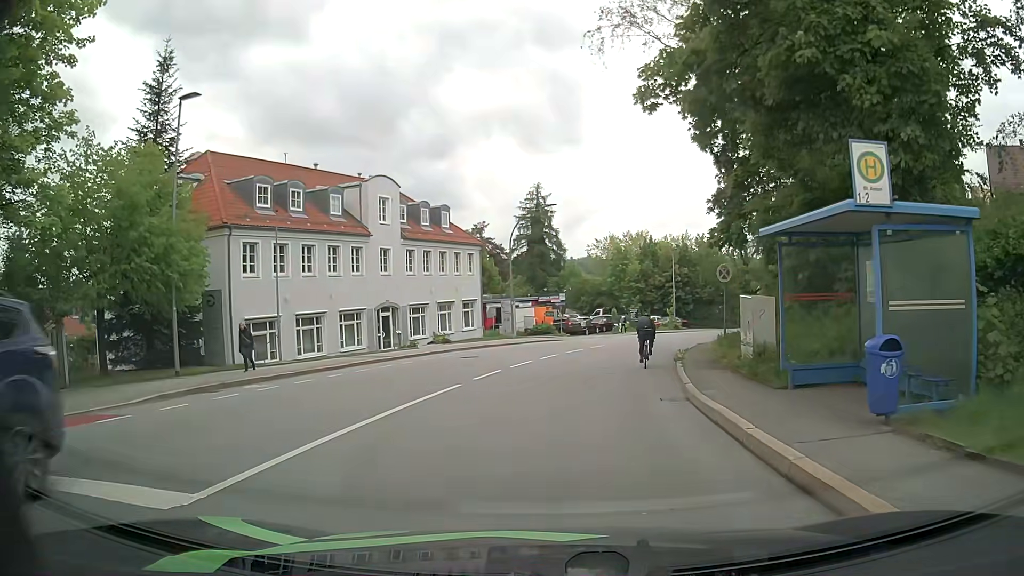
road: tertiary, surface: asphalt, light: Day
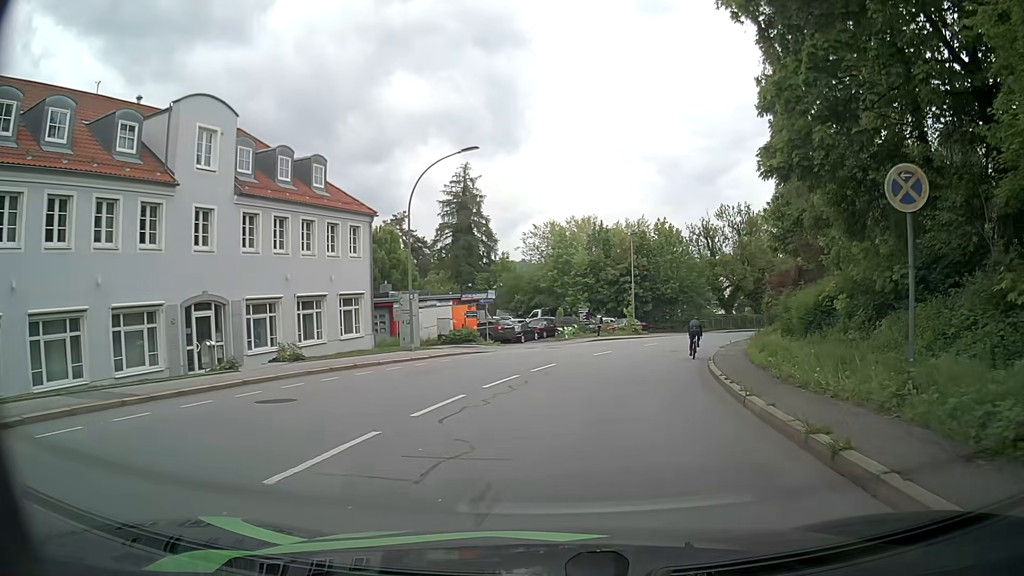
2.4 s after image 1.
(+0.5, +15.2) m; +5°
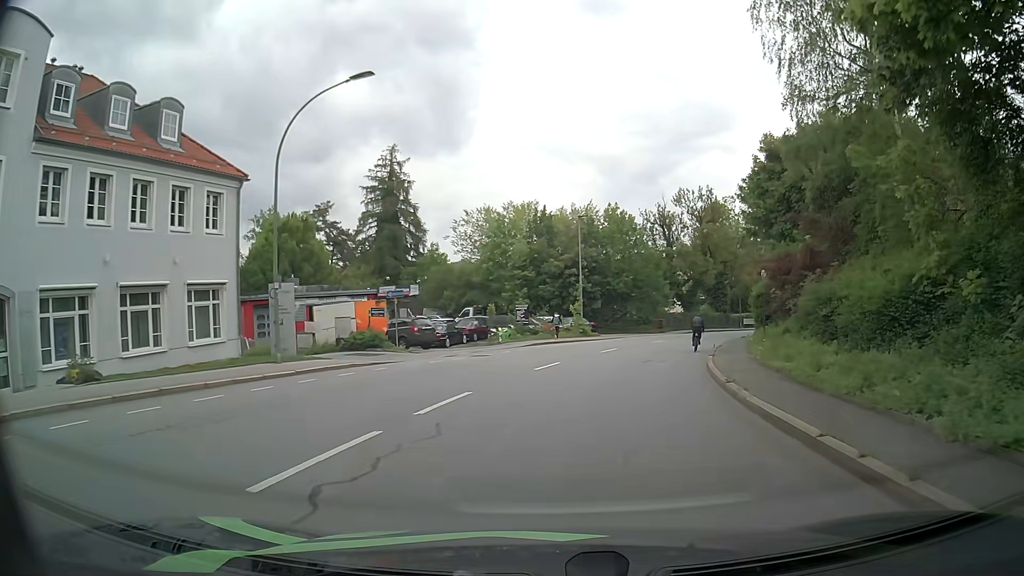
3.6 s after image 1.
(+0.3, +9.1) m; +5°
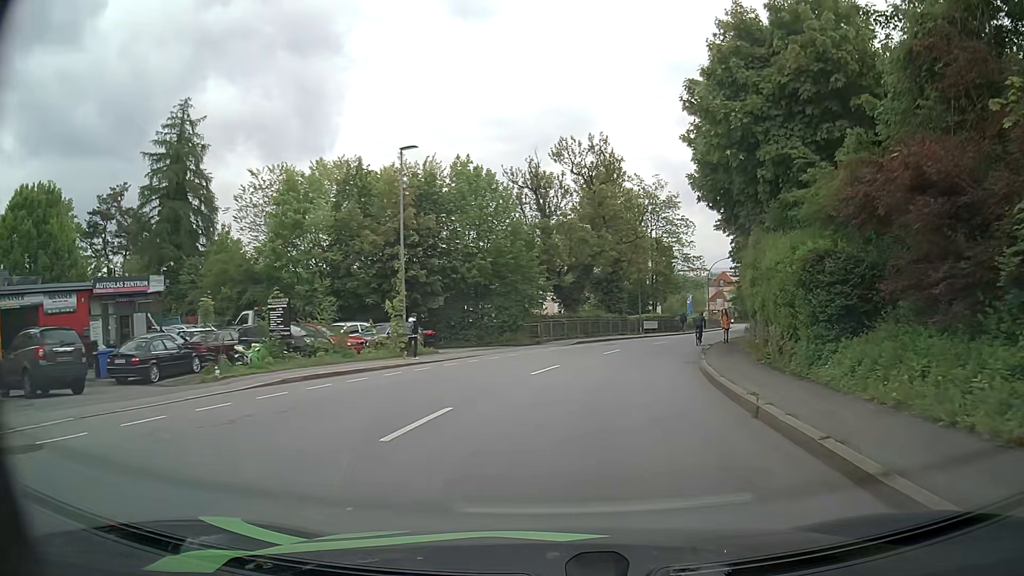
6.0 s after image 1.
(+2.0, +20.1) m; +11°
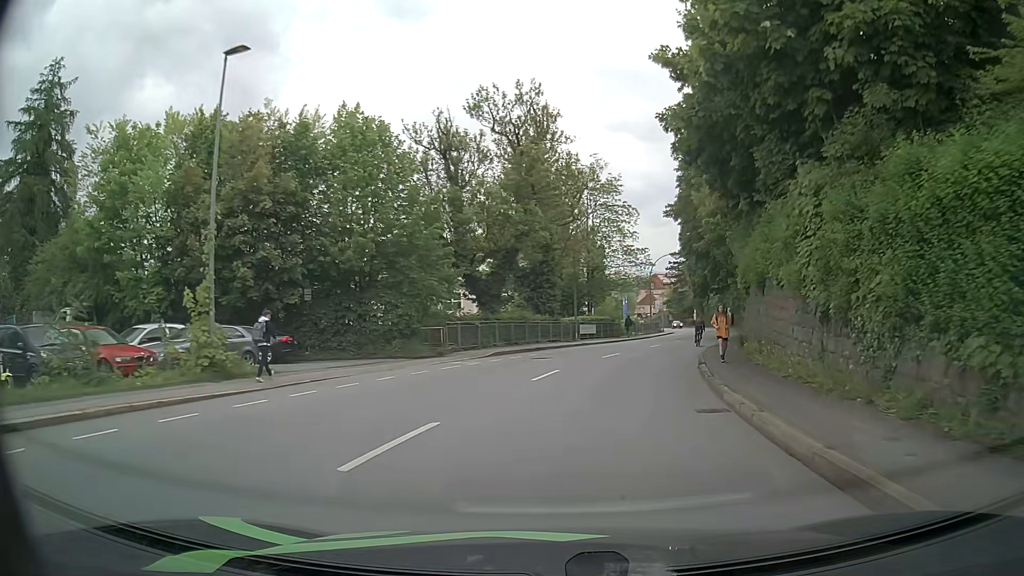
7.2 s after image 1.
(+0.7, +10.9) m; +7°
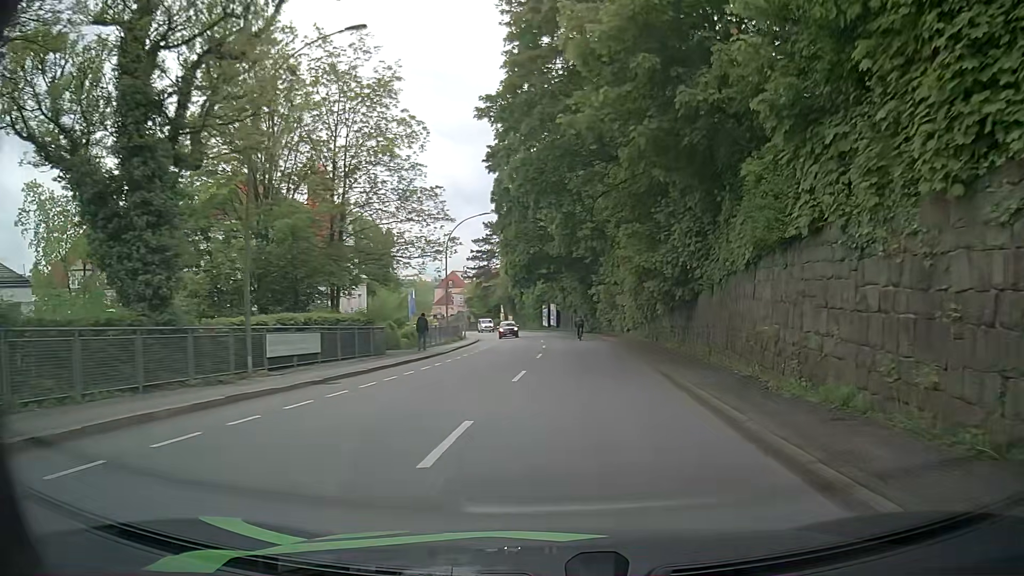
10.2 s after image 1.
(+3.7, +27.8) m; +17°
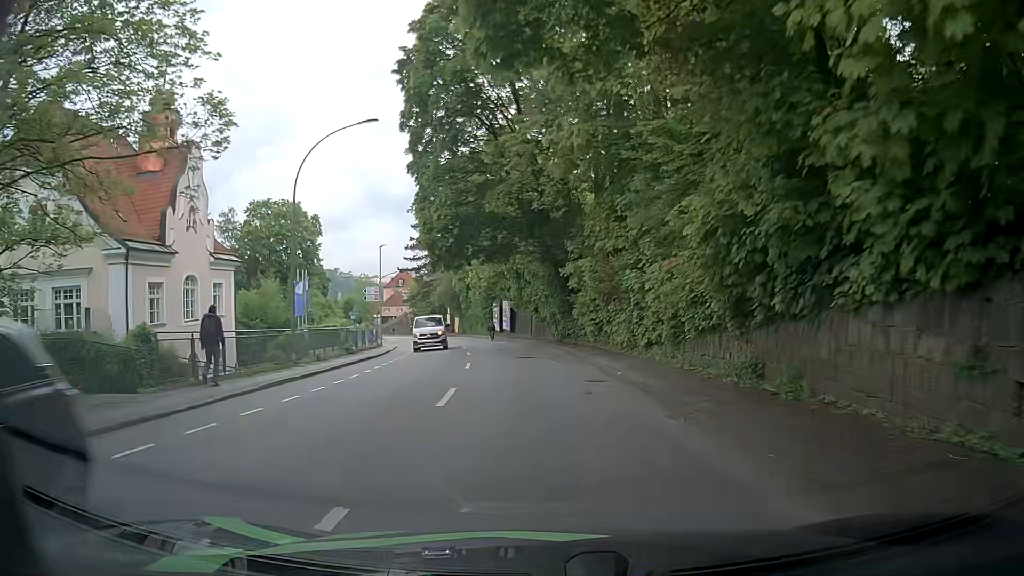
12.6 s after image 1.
(+0.6, +22.3) m; +4°
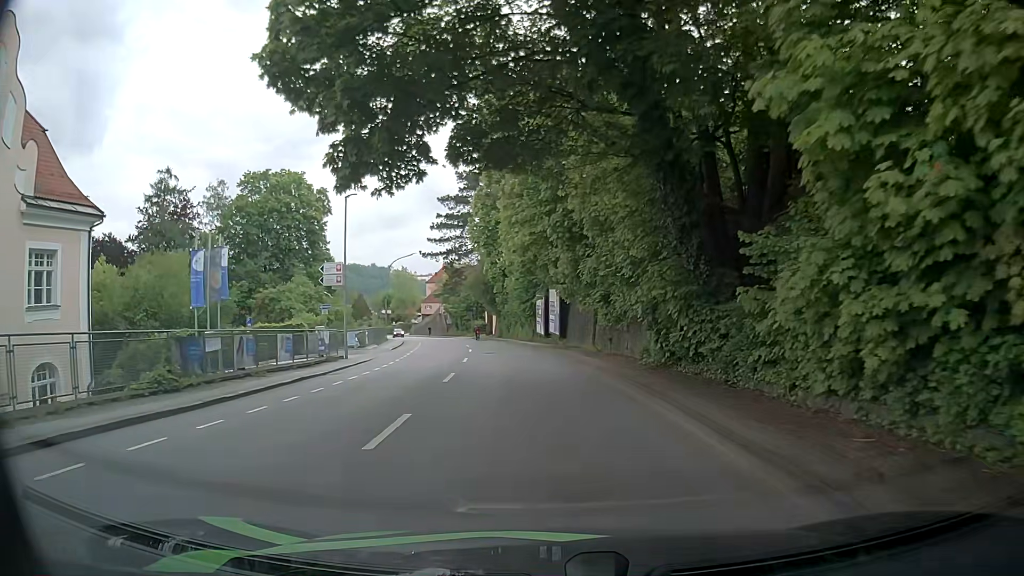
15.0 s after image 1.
(-0.9, +21.6) m; -6°
